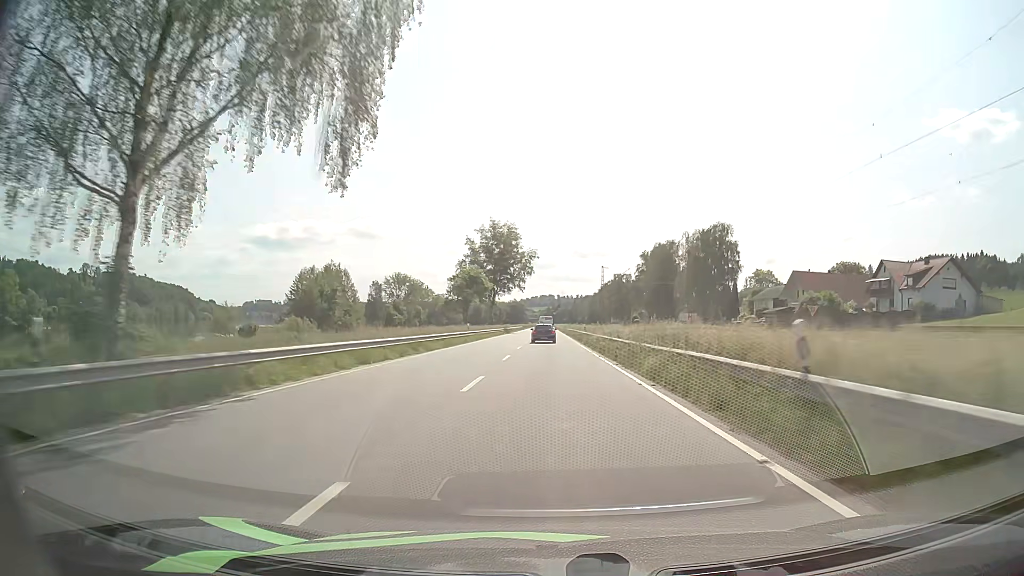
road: primary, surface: asphalt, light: Day
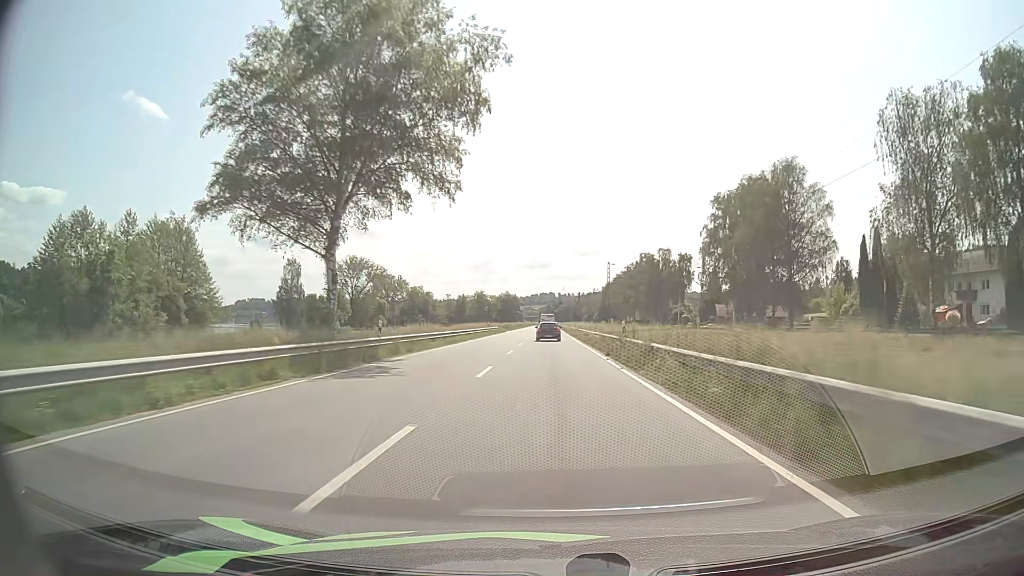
(+0.2, +81.3) m; 0°
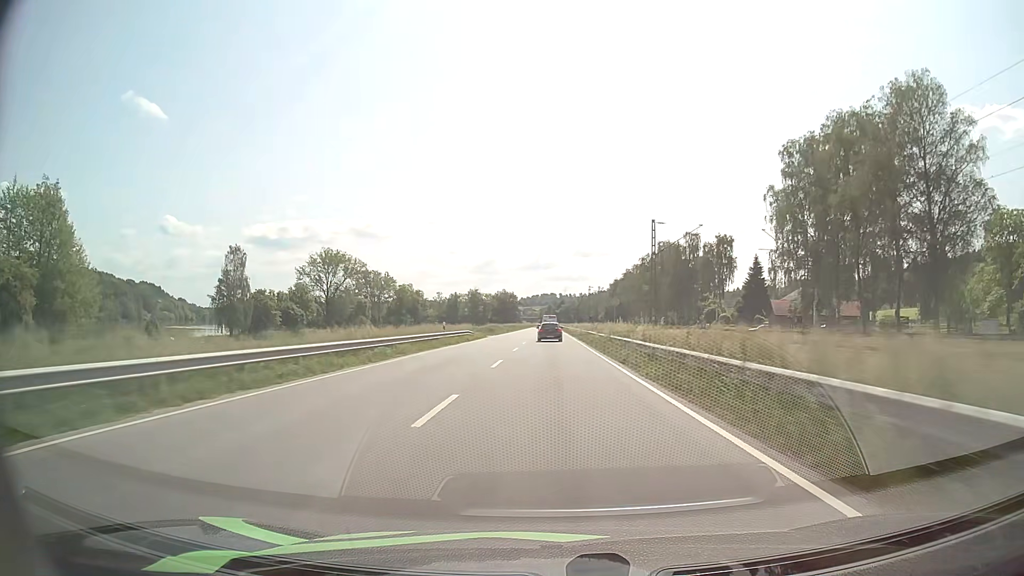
(0.0, +32.2) m; 0°
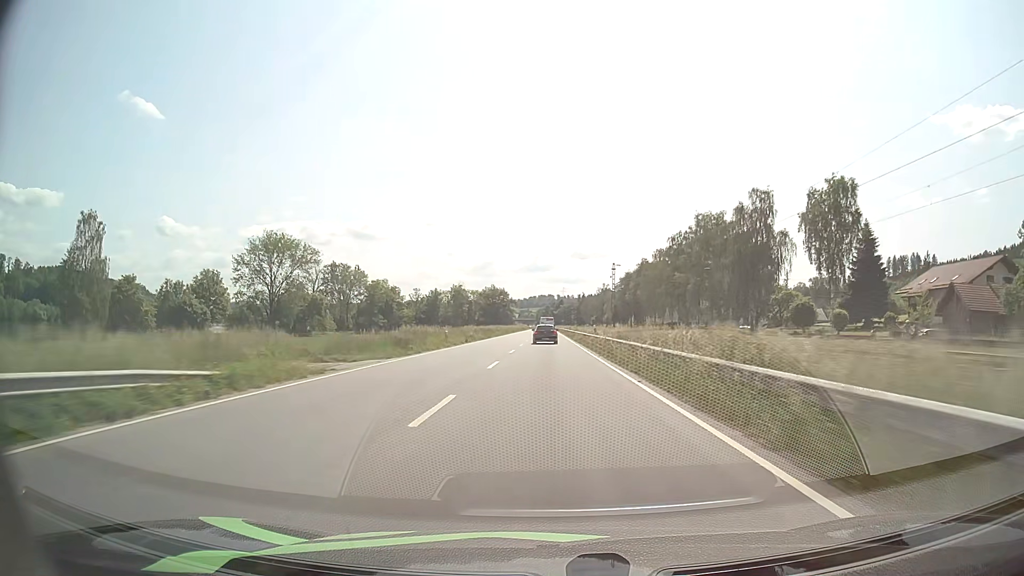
(0.0, +48.2) m; 0°
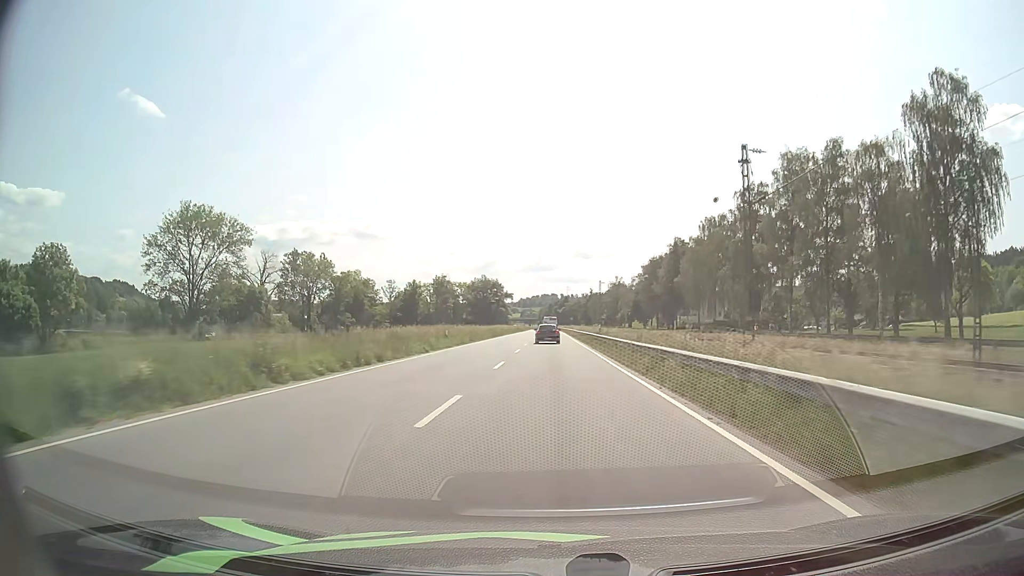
(-0.2, +48.3) m; 0°
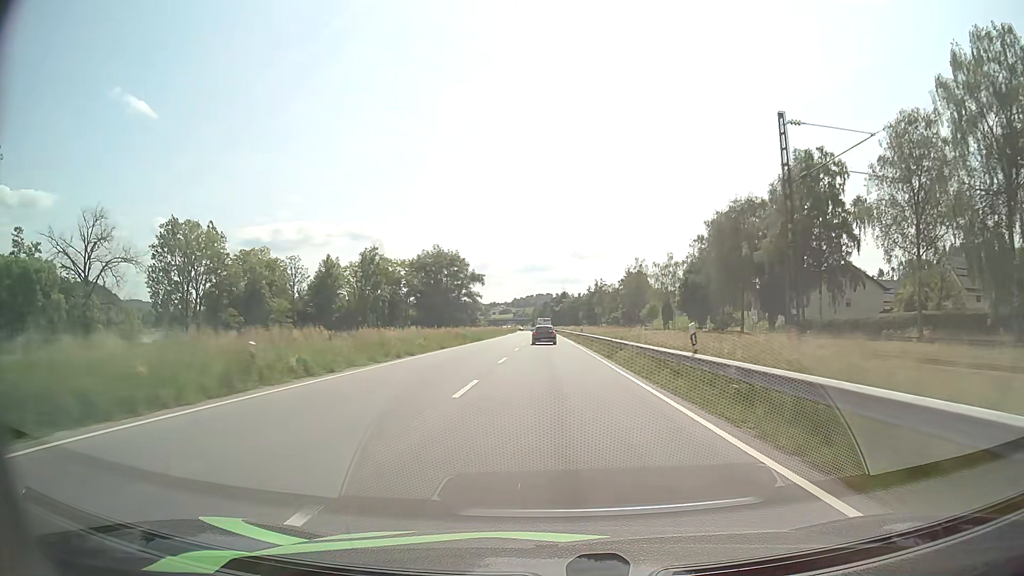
(+0.2, +80.8) m; 0°
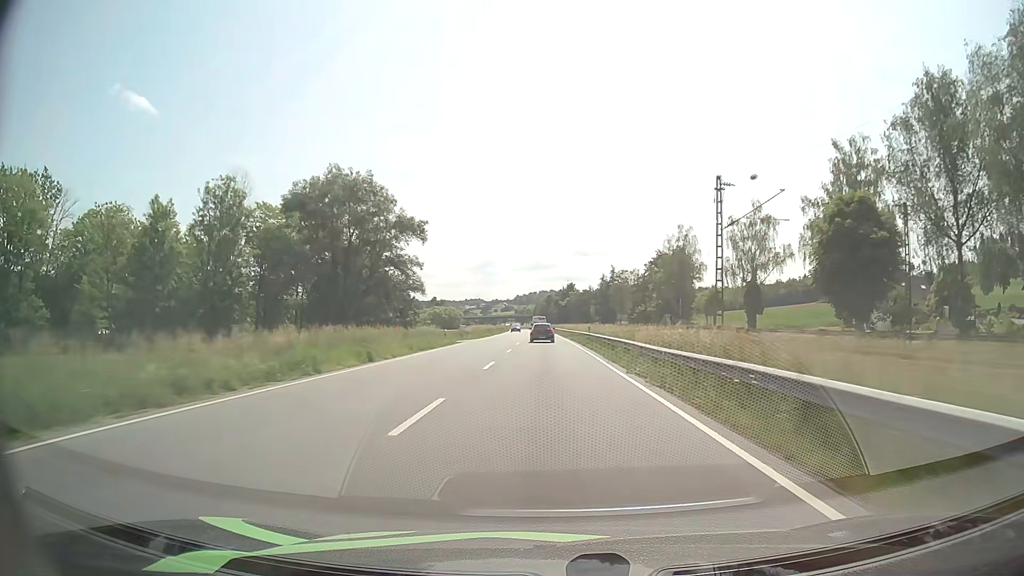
(-0.1, +64.9) m; 0°
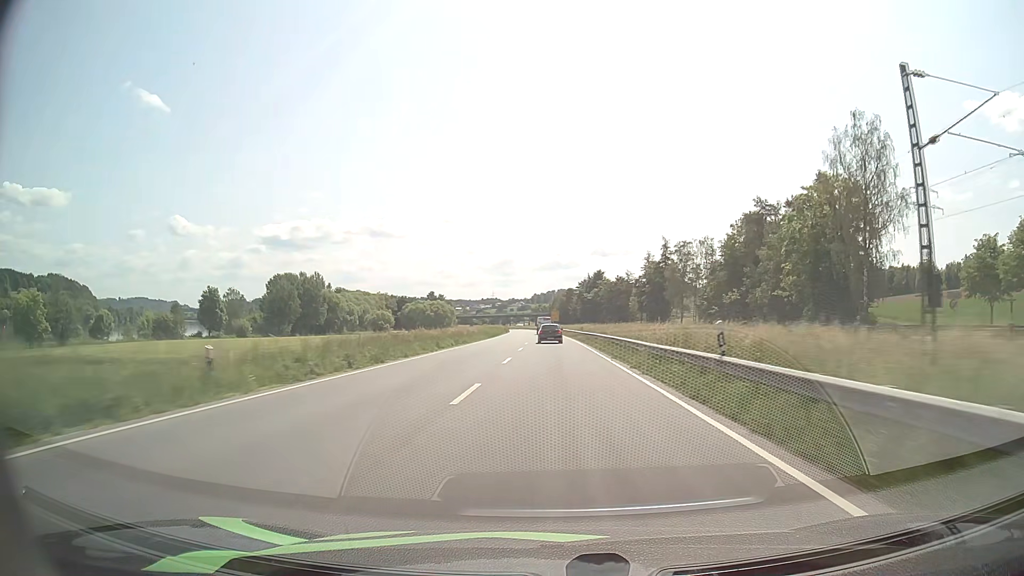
(-0.9, +81.4) m; -2°
(0, +10) (0, +20) (0, +30) (0, +40) (0, +50) (0, +60) (0, +70) (-1, +80) (-1, +90) (-1, +100) m
